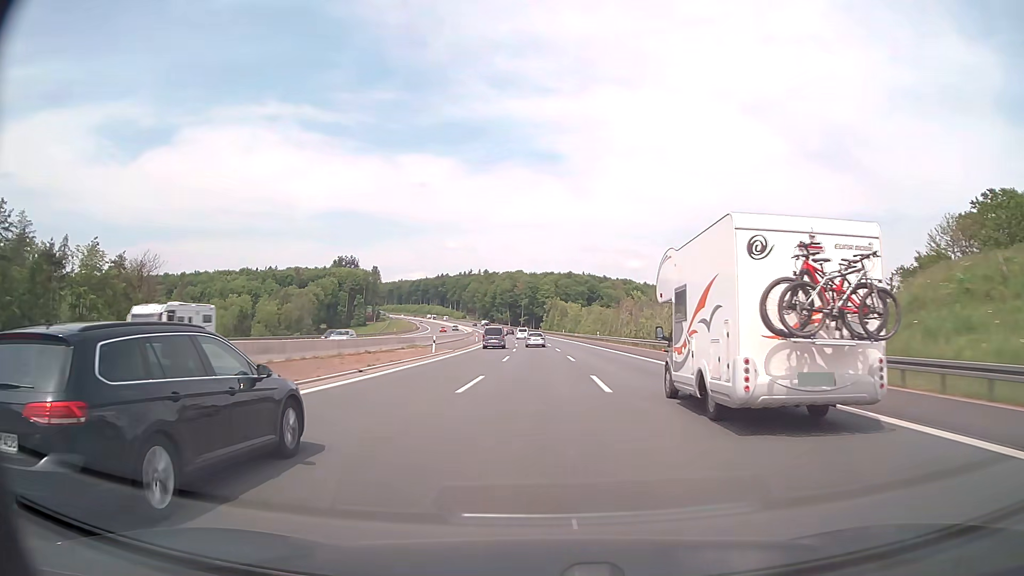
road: motorway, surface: asphalt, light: Day
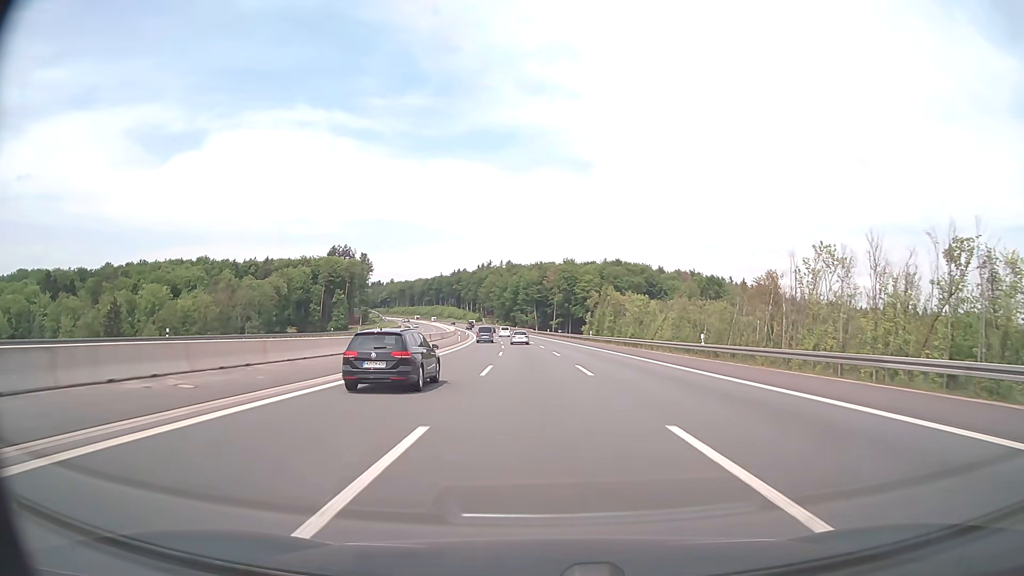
(-2.7, +102.2) m; -3°
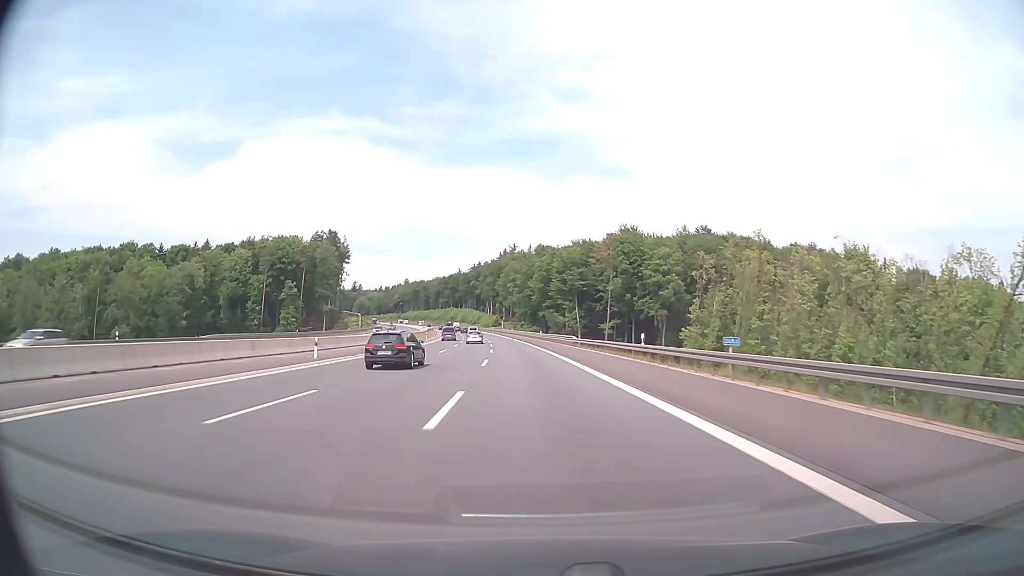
(-1.7, +102.6) m; -3°
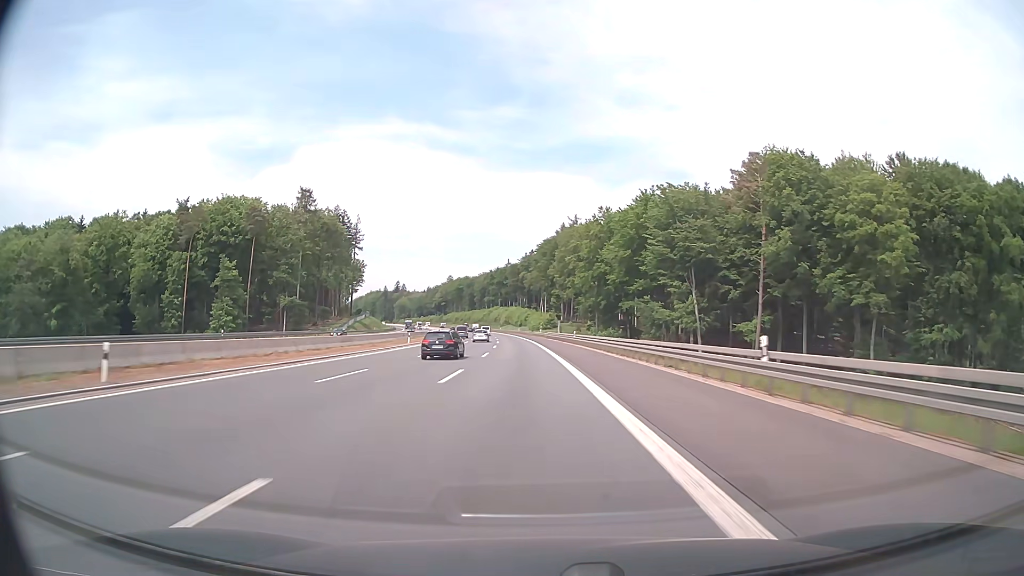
(-4.0, +81.9) m; -5°
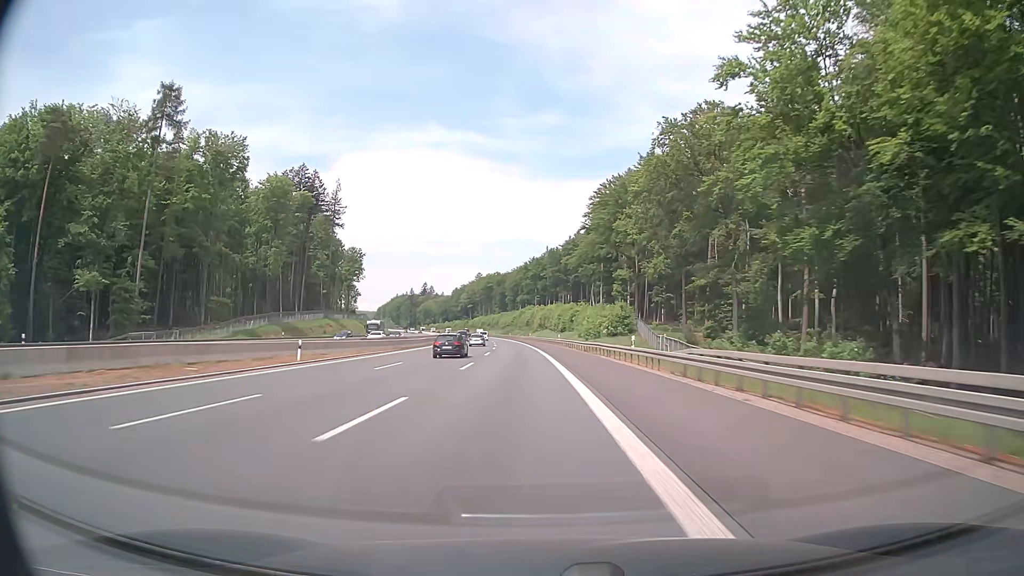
(-2.7, +82.1) m; -4°
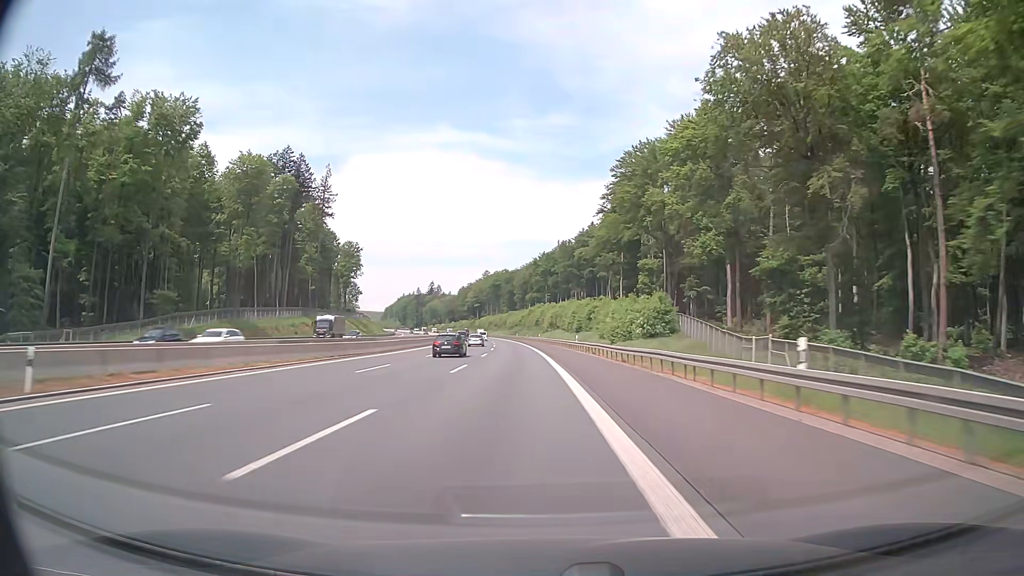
(-0.2, +20.6) m; -1°
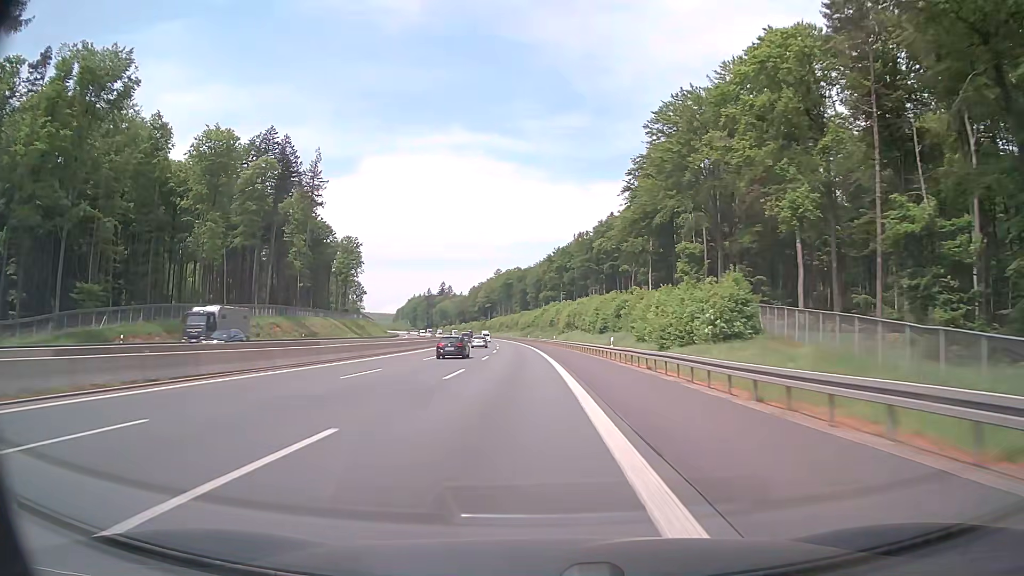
(-0.2, +20.6) m; -1°
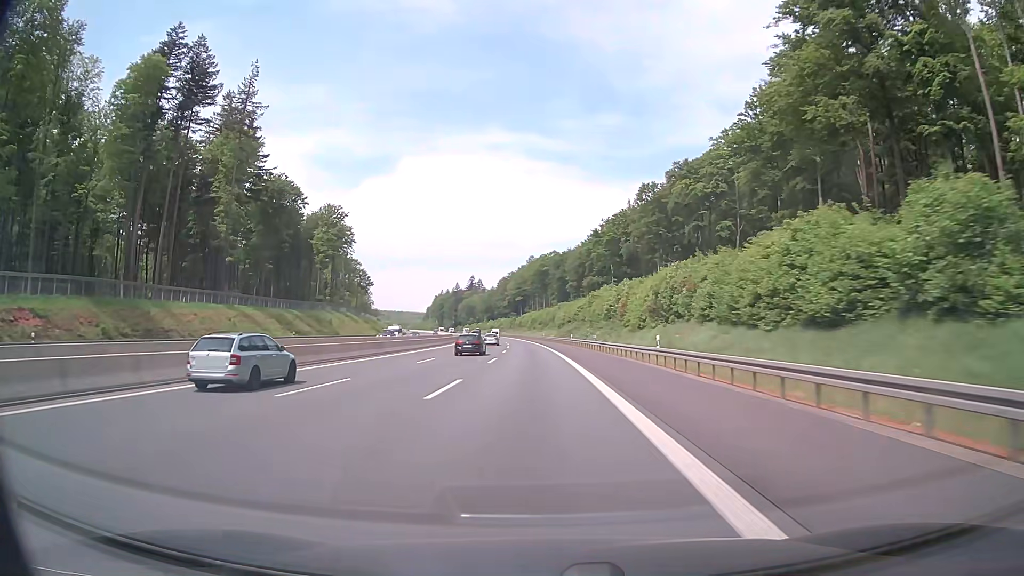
(-1.9, +61.9) m; -3°
(0, +10) (0, +20) (0, +30) (-1, +40) (-1, +50) (-1, +60) (-2, +70) (-2, +80) (-3, +90) (-4, +100) m
